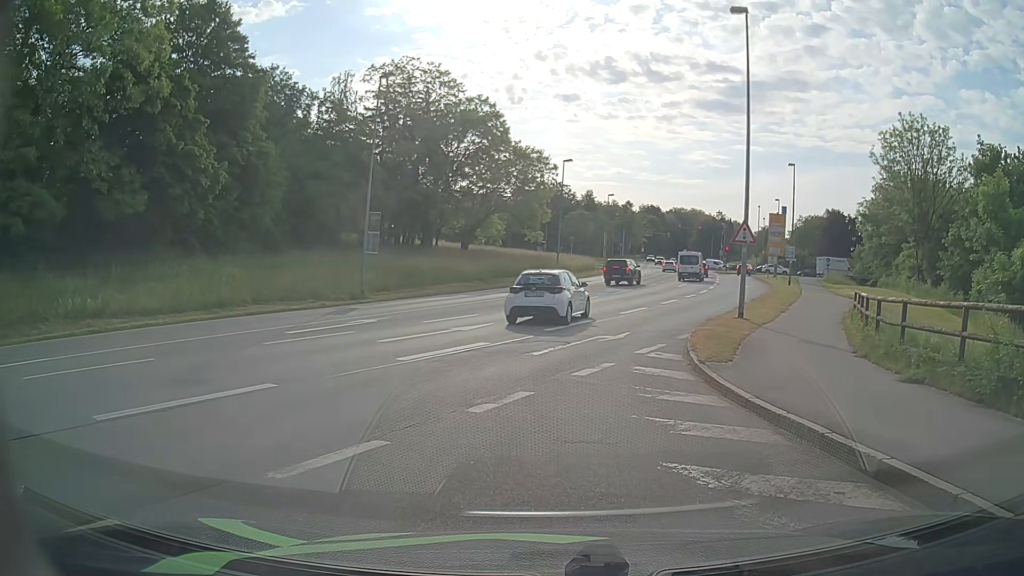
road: primary_link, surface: asphalt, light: Day
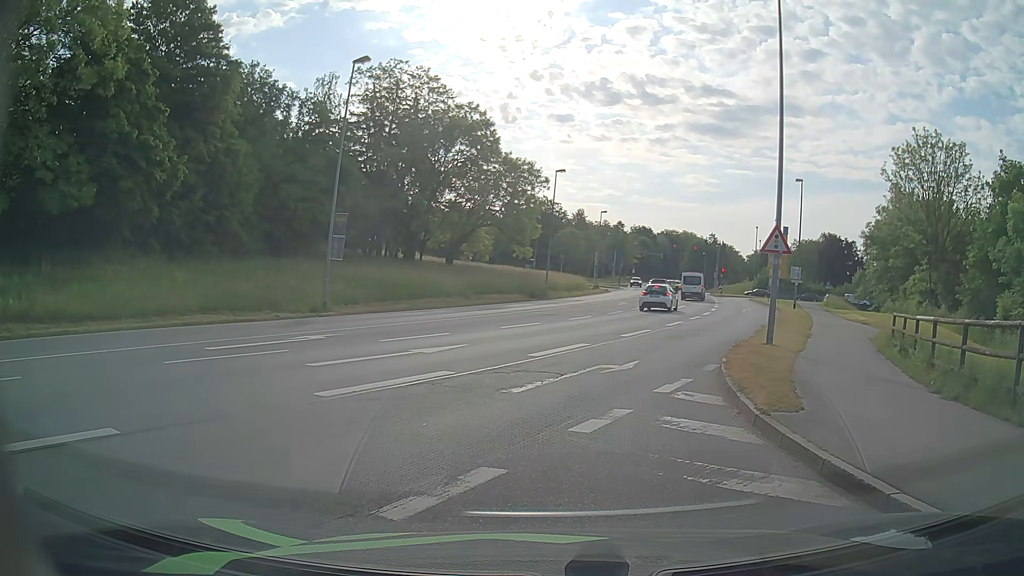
(-0.1, +3.7) m; -1°
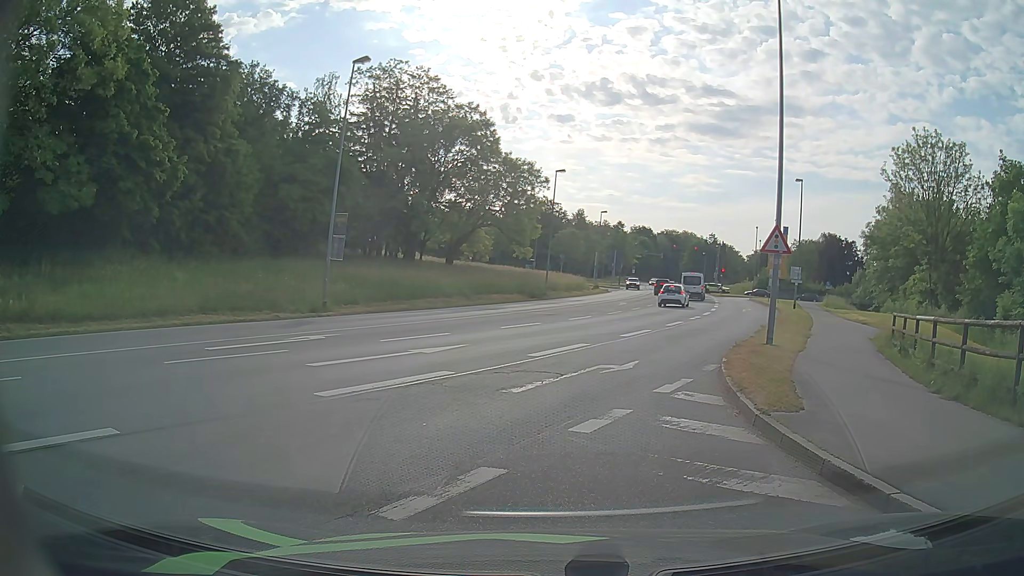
(0.0, 0.0) m; 0°
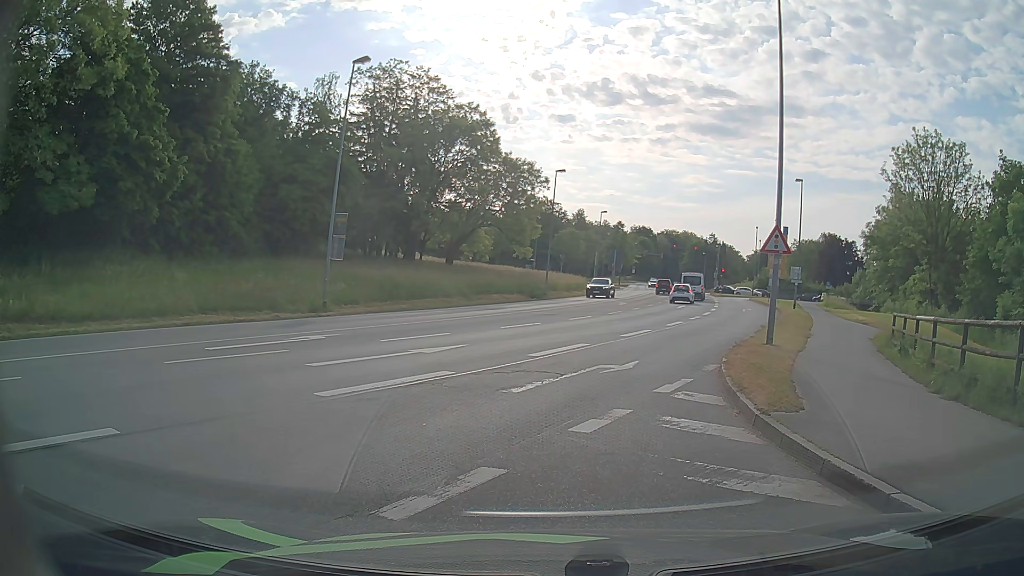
(0.0, 0.0) m; 0°
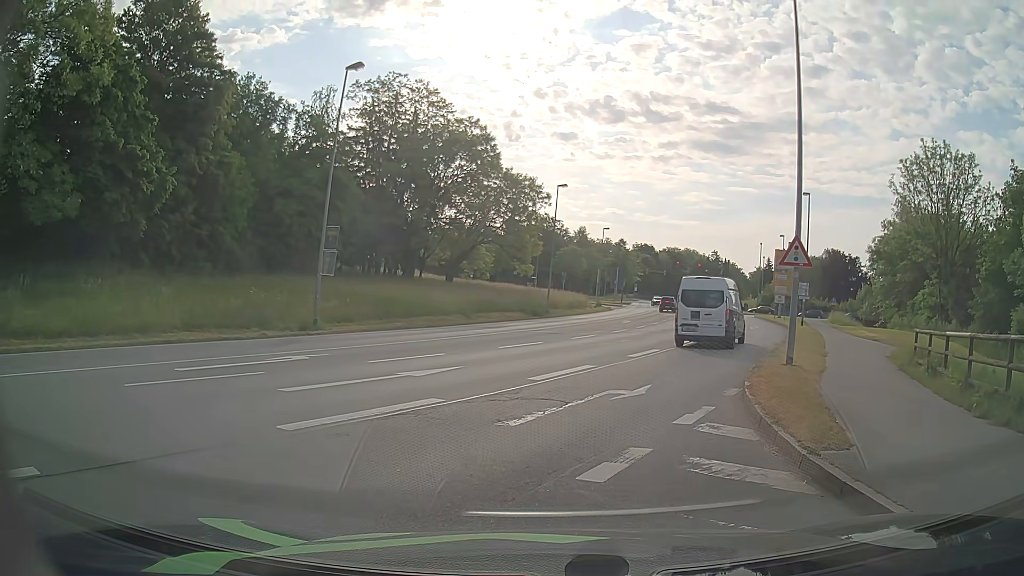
(0.0, +1.4) m; -2°
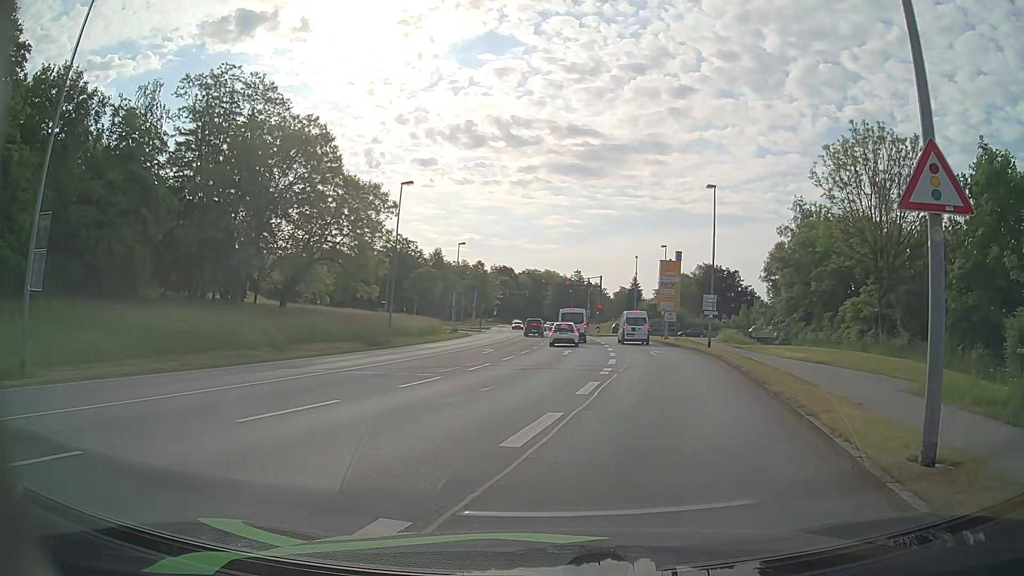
(+1.2, +10.6) m; +14°
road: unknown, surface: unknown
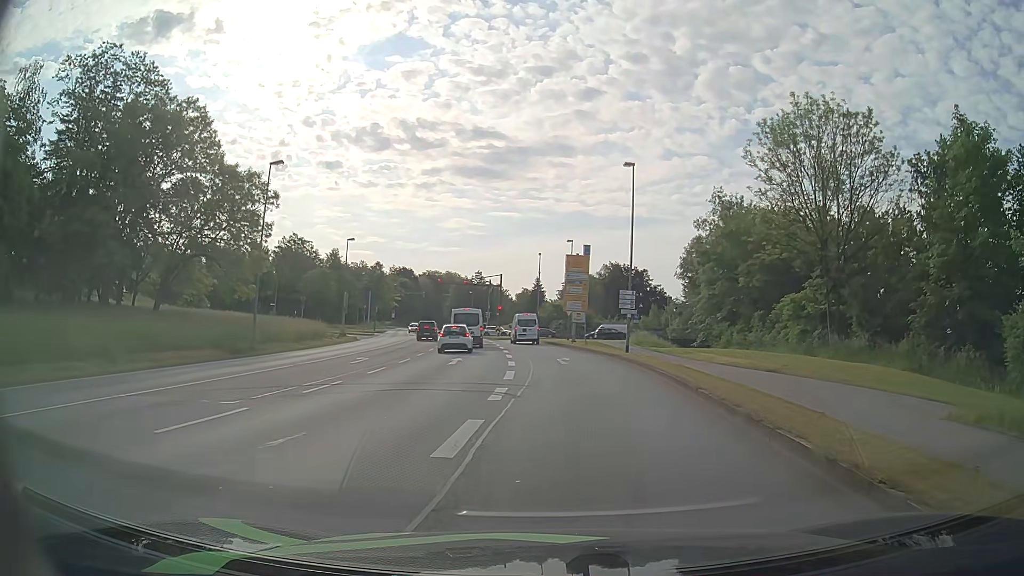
(+0.5, +6.5) m; +8°
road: primary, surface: asphalt
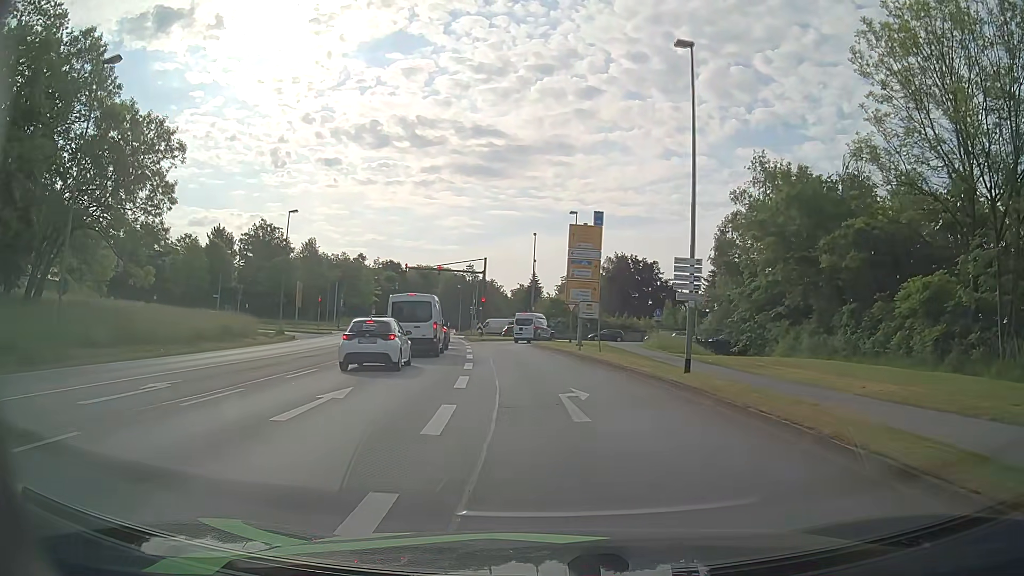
(+0.3, +16.3) m; +1°
